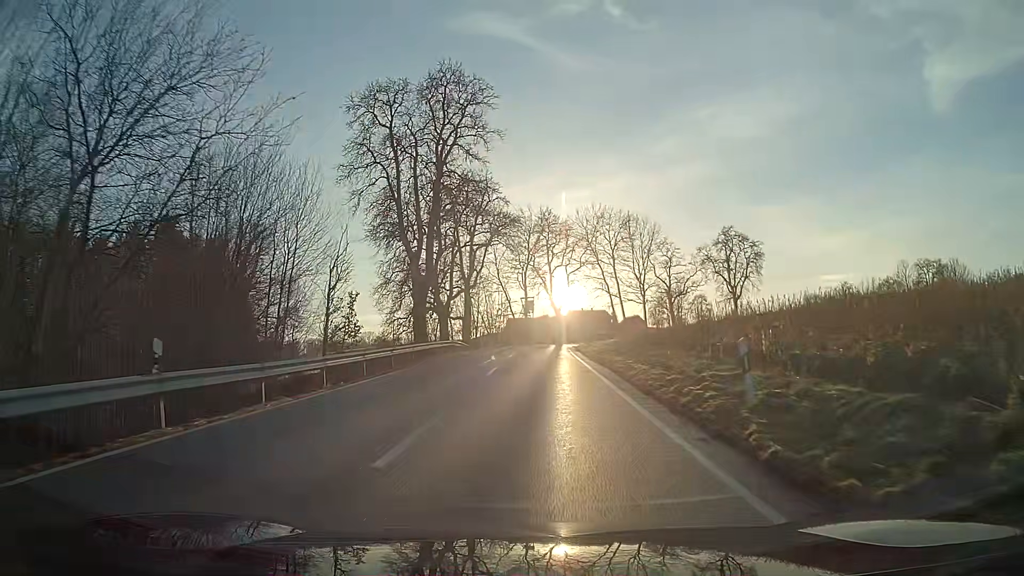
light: Day
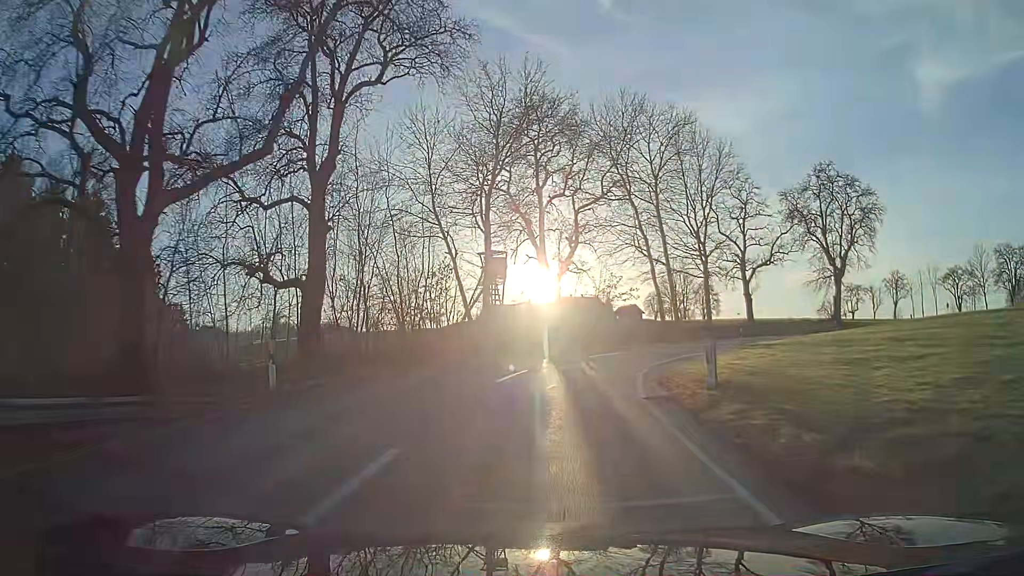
(+0.8, +40.1) m; +3°
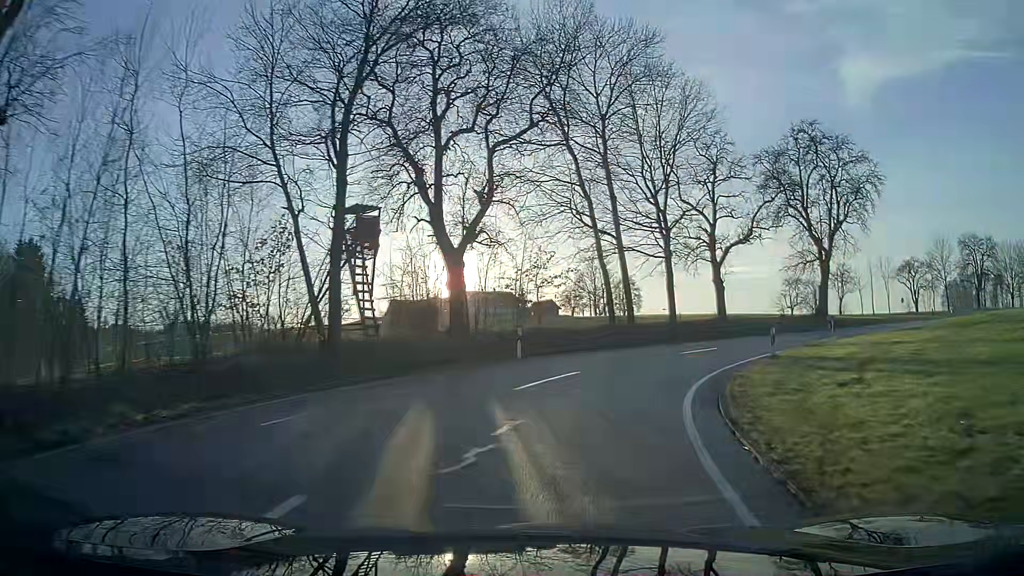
(+0.9, +13.7) m; +9°
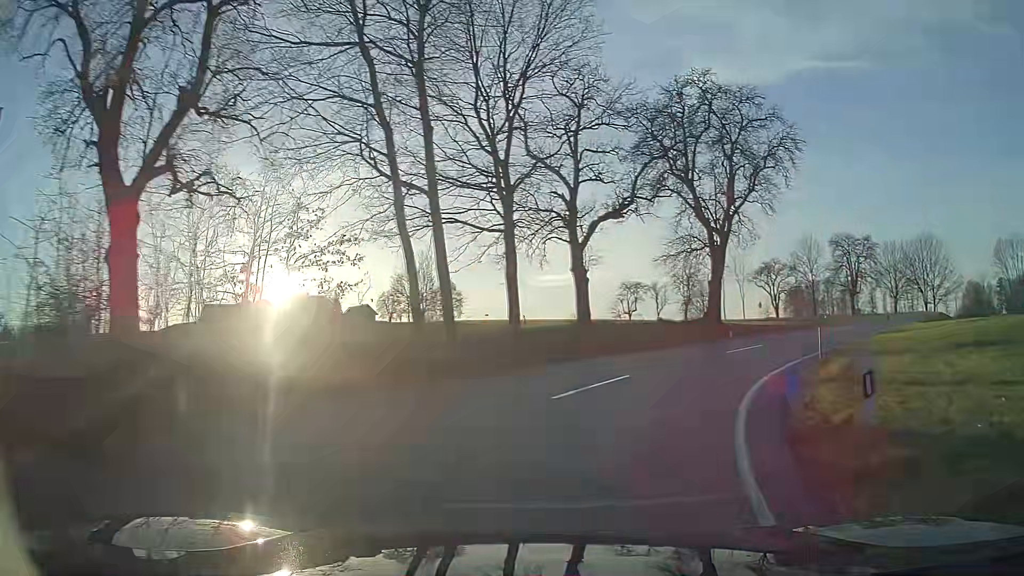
(+1.9, +12.8) m; +18°
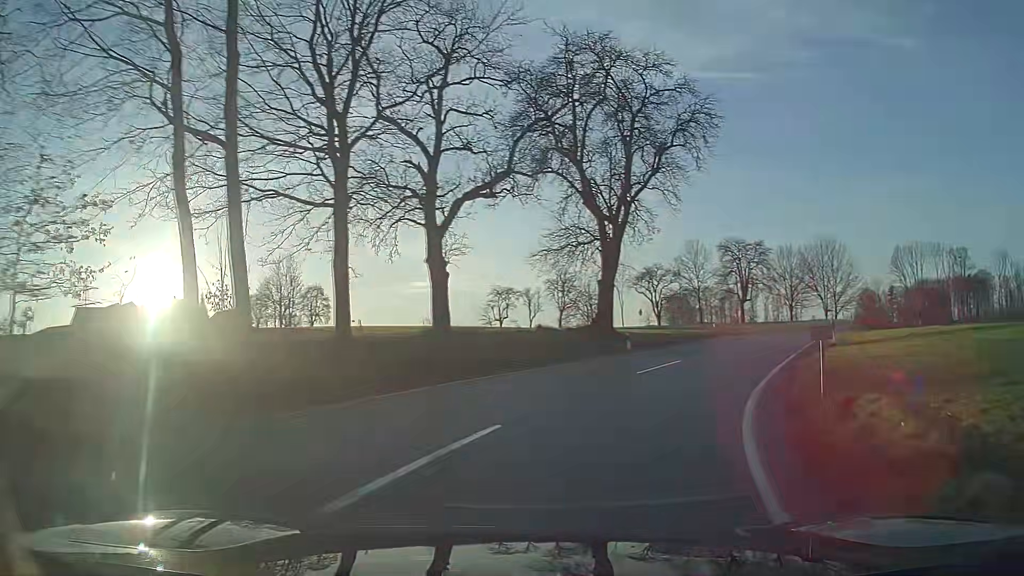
(+0.6, +6.5) m; +11°
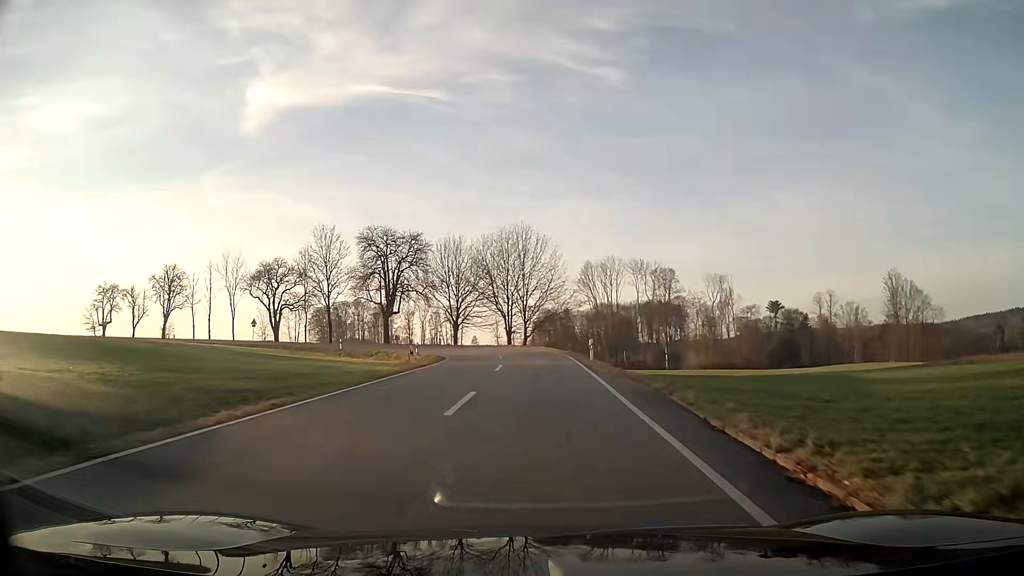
(+8.6, +28.6) m; +24°
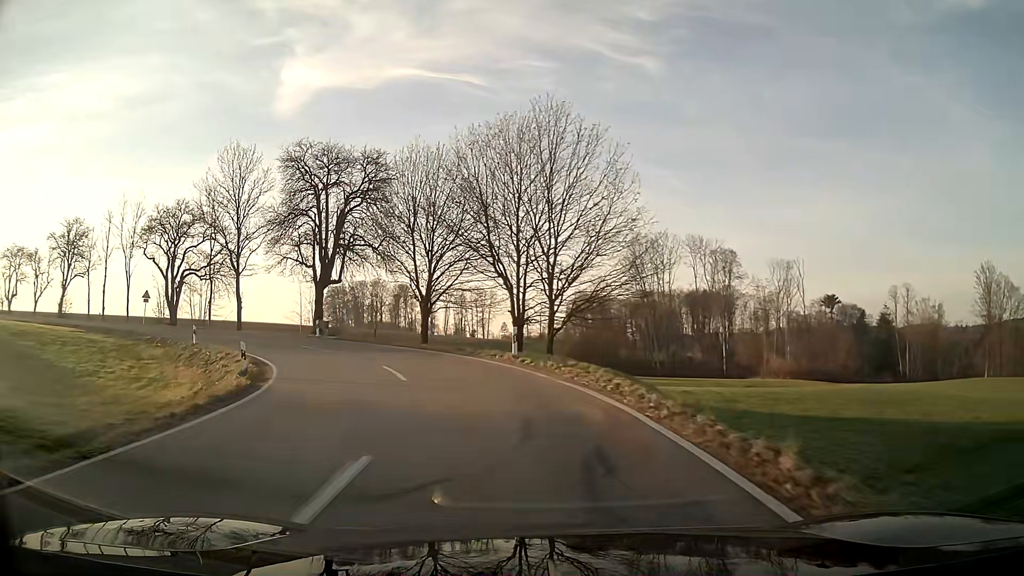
(-0.5, +32.4) m; -6°
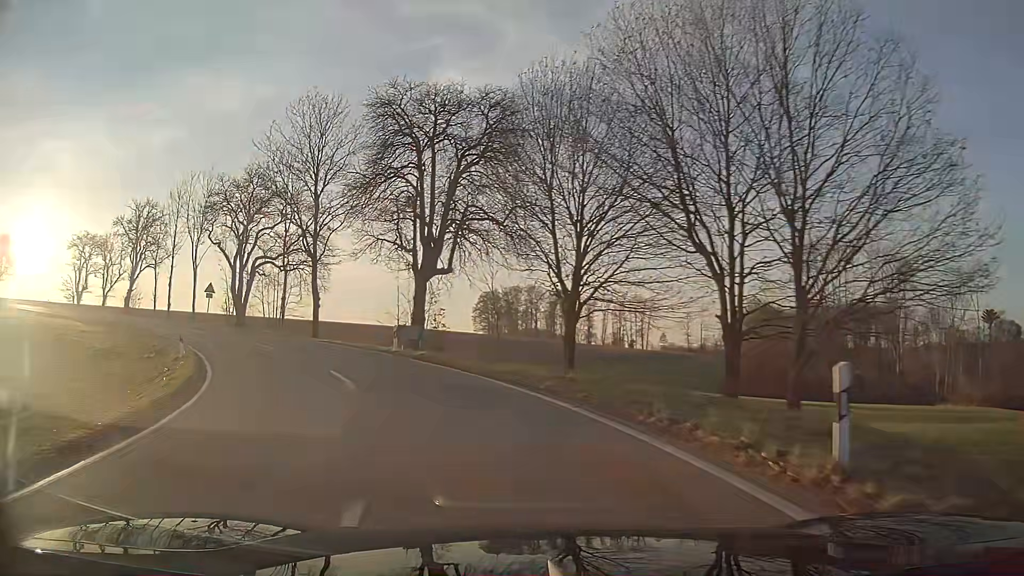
(-1.5, +14.2) m; -14°
